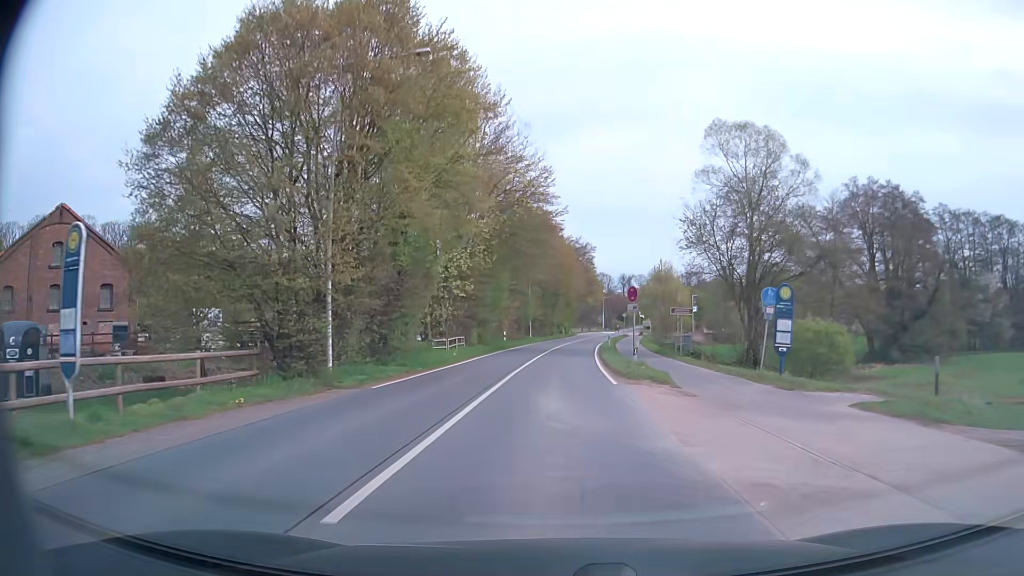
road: secondary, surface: asphalt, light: Day
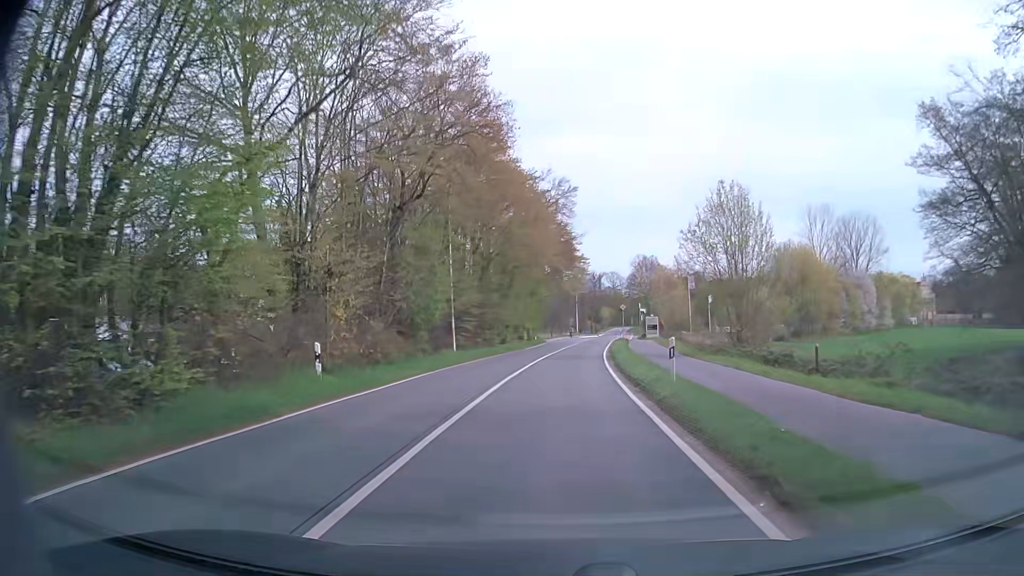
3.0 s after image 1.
(+0.7, +38.1) m; +3°
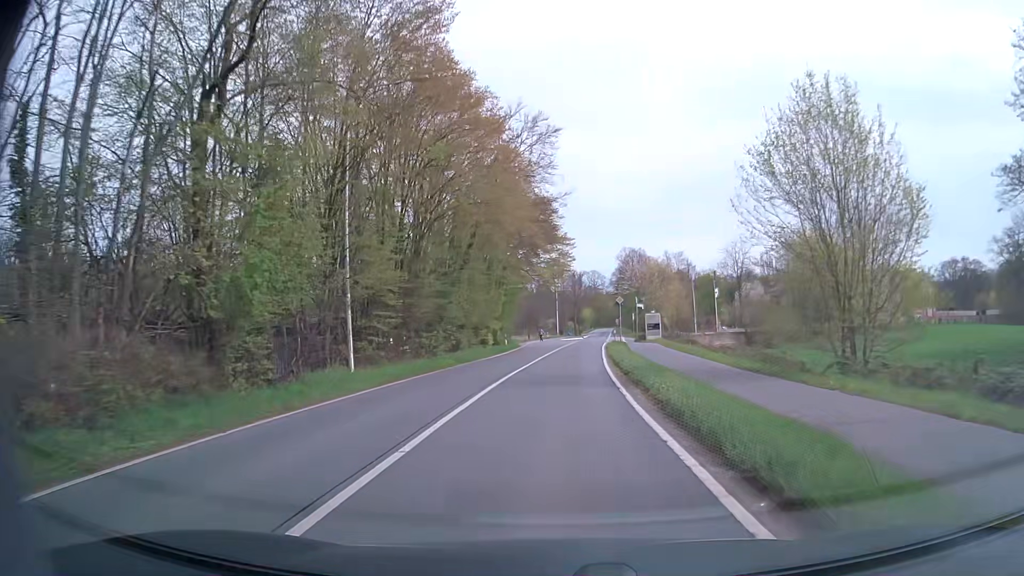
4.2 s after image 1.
(+0.3, +15.1) m; +2°
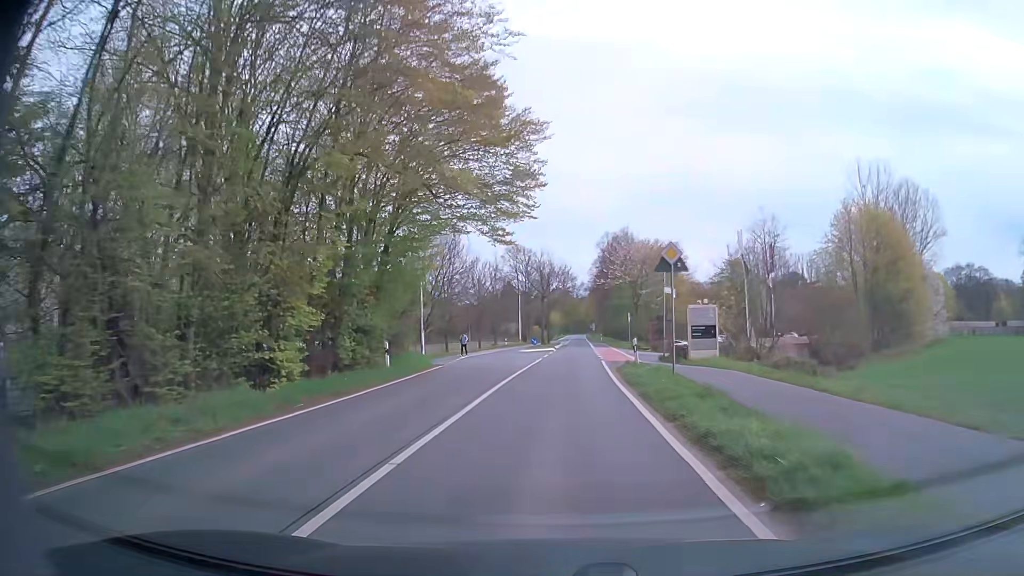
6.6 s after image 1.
(+0.7, +30.3) m; +3°
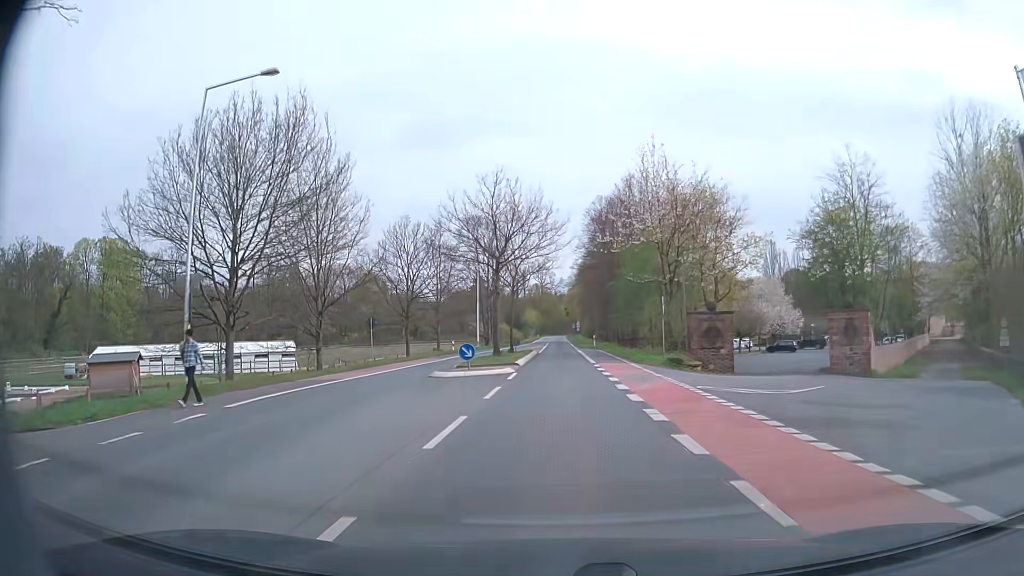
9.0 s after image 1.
(+0.5, +30.4) m; +2°
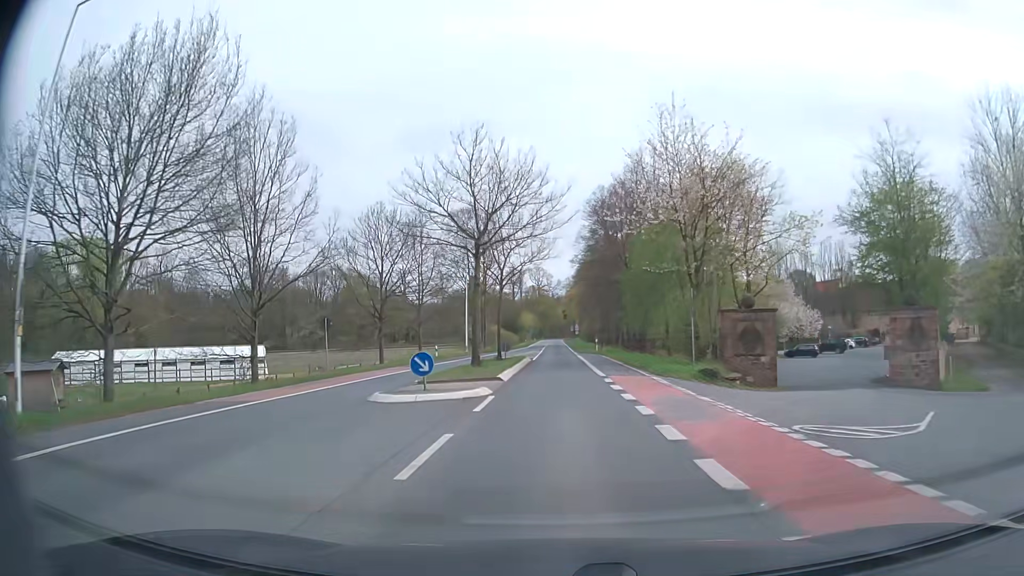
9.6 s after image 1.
(0.0, +7.6) m; +1°
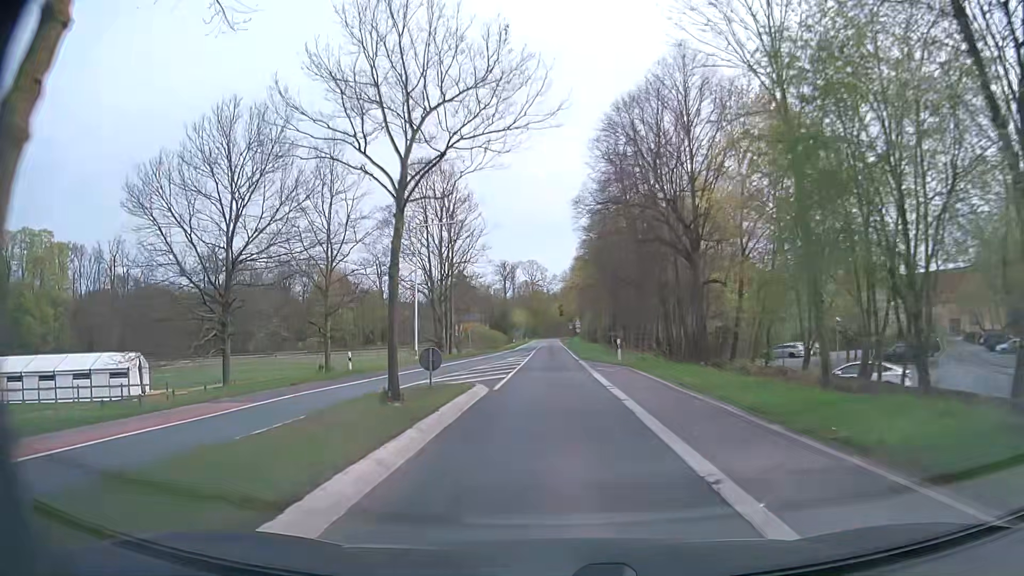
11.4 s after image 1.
(0.0, +22.8) m; 0°
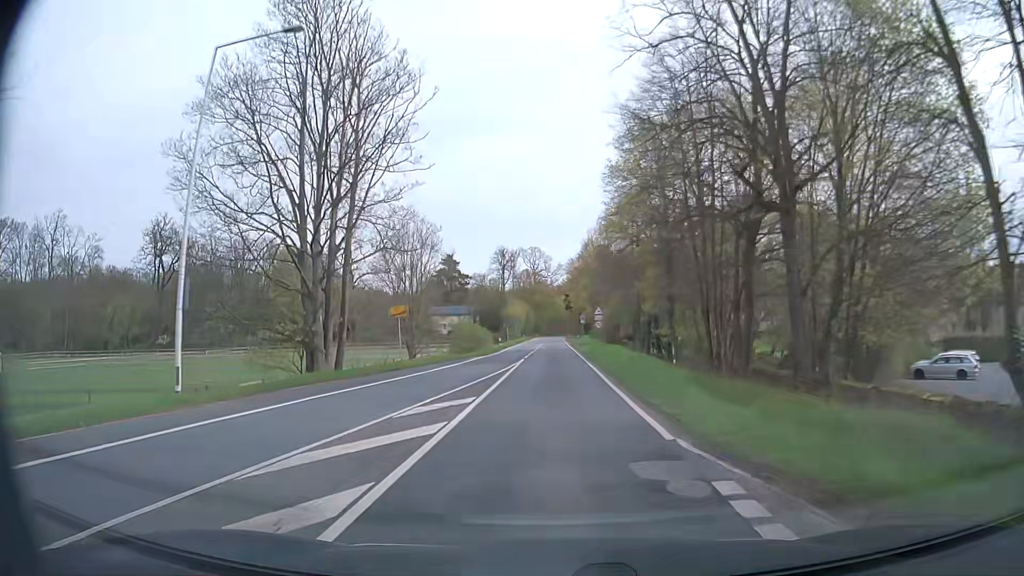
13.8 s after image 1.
(-0.2, +30.4) m; 0°
(0, +10) (0, +20) (0, +30) (0, +40) (0, +50) (0, +60) (0, +70) (0, +80) (0, +90) (-1, +100) m
